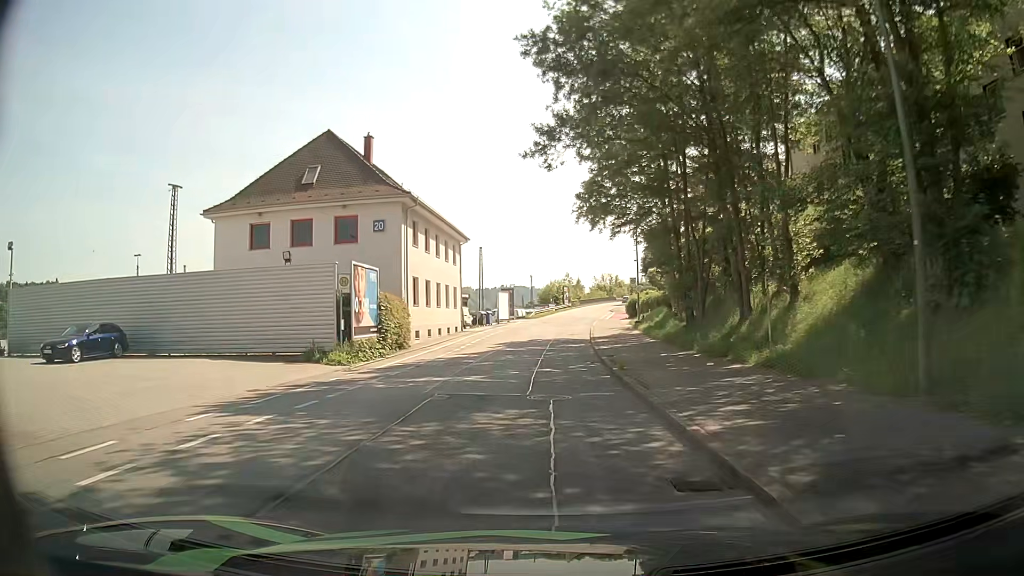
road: residential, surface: asphalt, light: Day
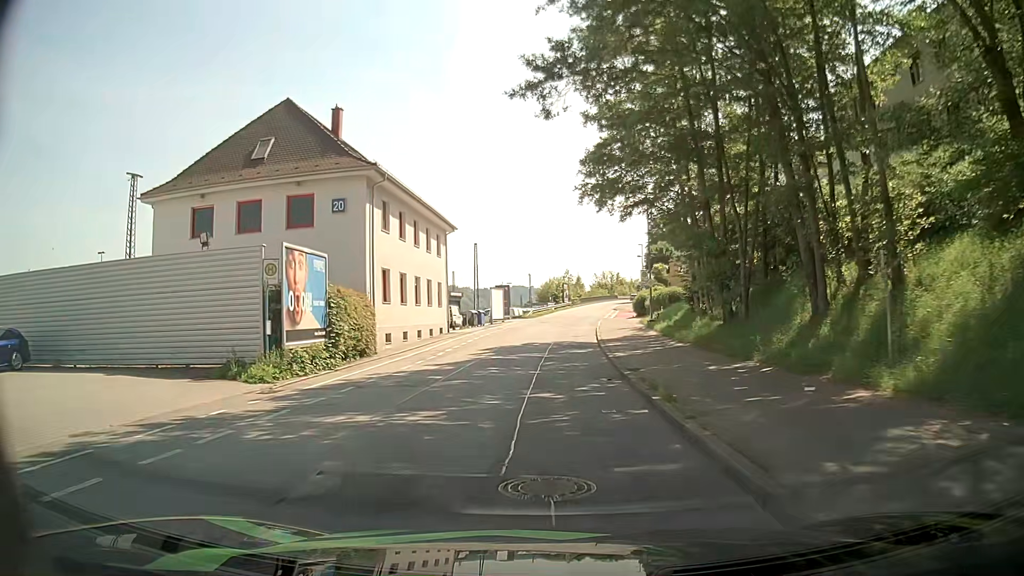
(-0.1, +6.4) m; -1°
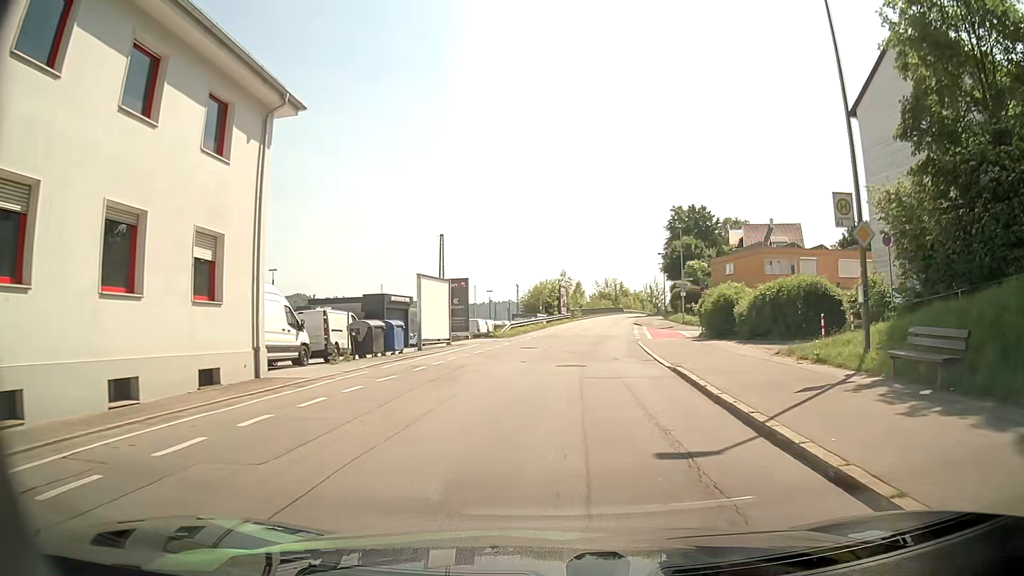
(+0.4, +29.2) m; +2°
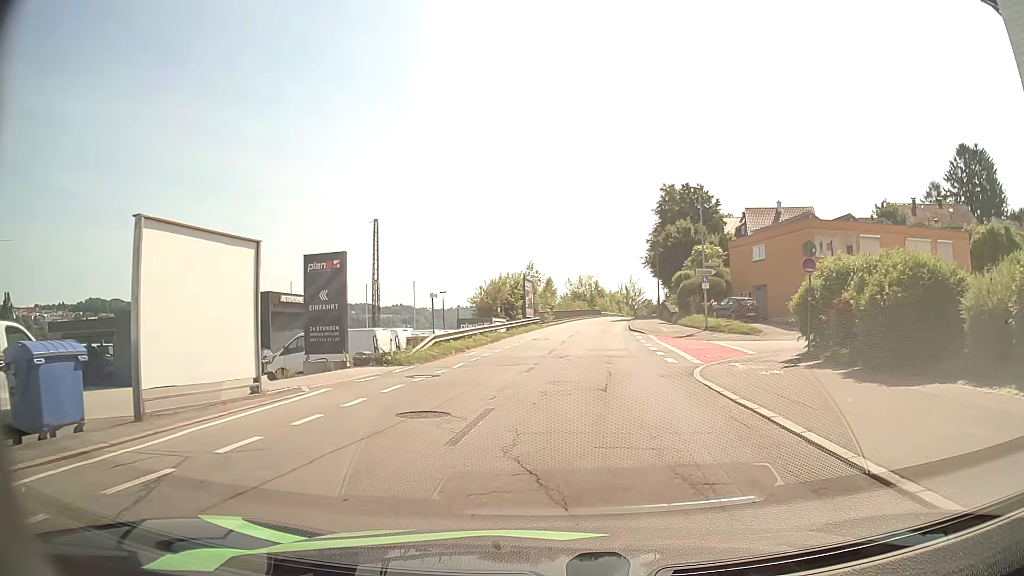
(+0.2, +18.1) m; +2°
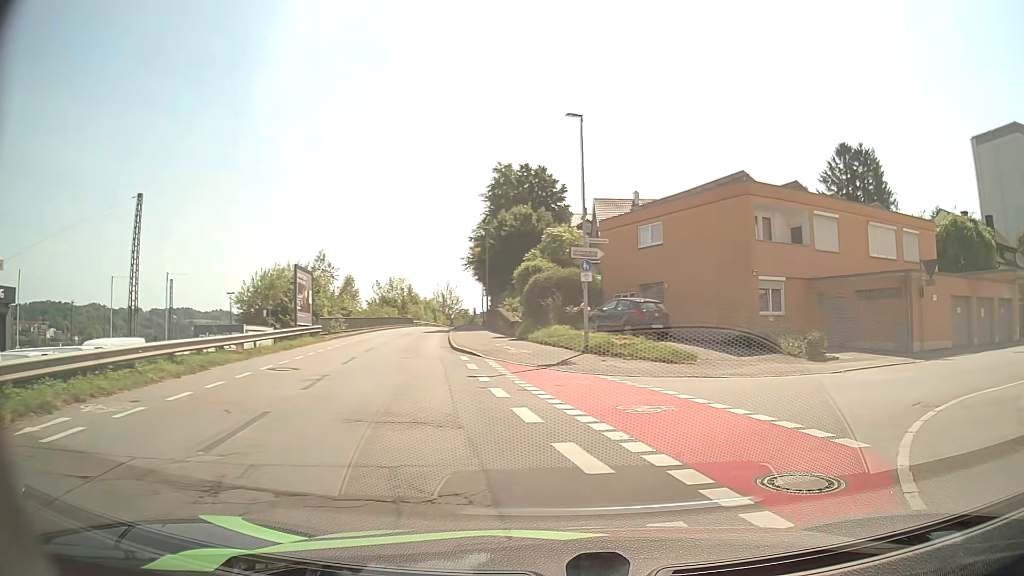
(+1.1, +15.8) m; +17°
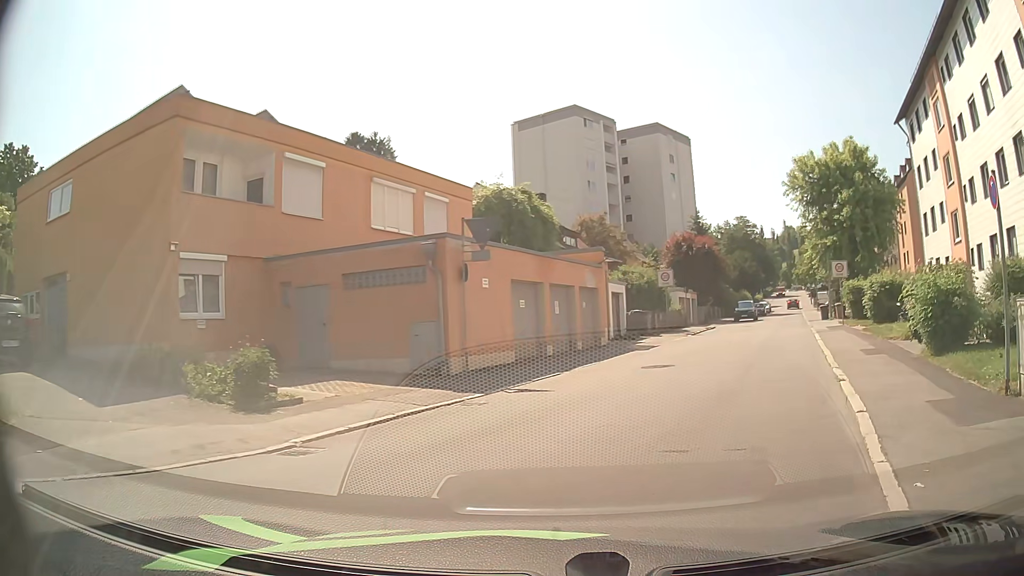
(+3.7, +10.4) m; +39°
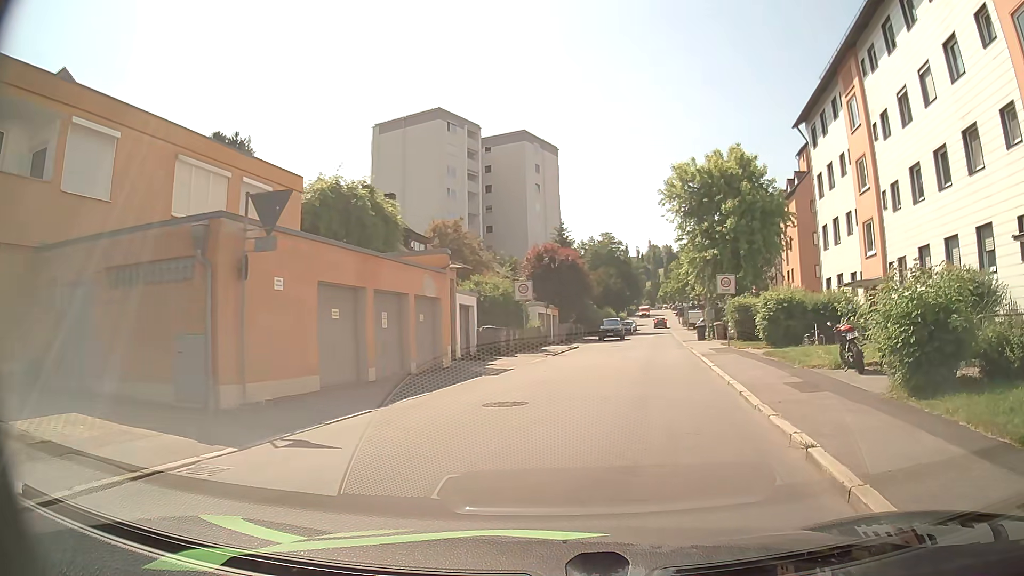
(+0.6, +4.5) m; +13°
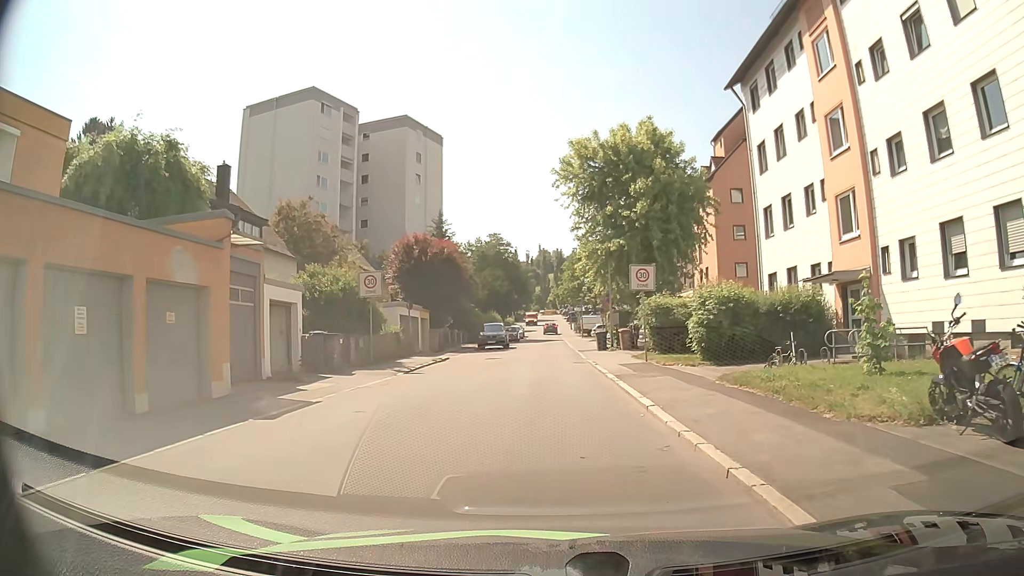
(+1.0, +8.2) m; +10°
(0, +10) (0, +20) (0, +30) (0, +40) (0, +50) (0, +60) (0, +70) (0, +80) (+1, +90) (+1, +100) m
